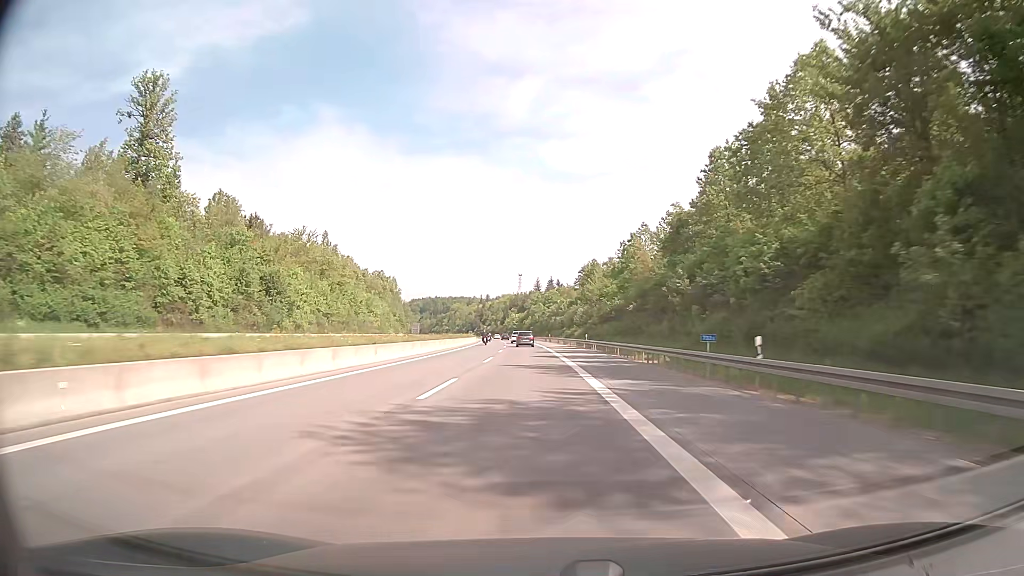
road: motorway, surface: concrete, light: Day
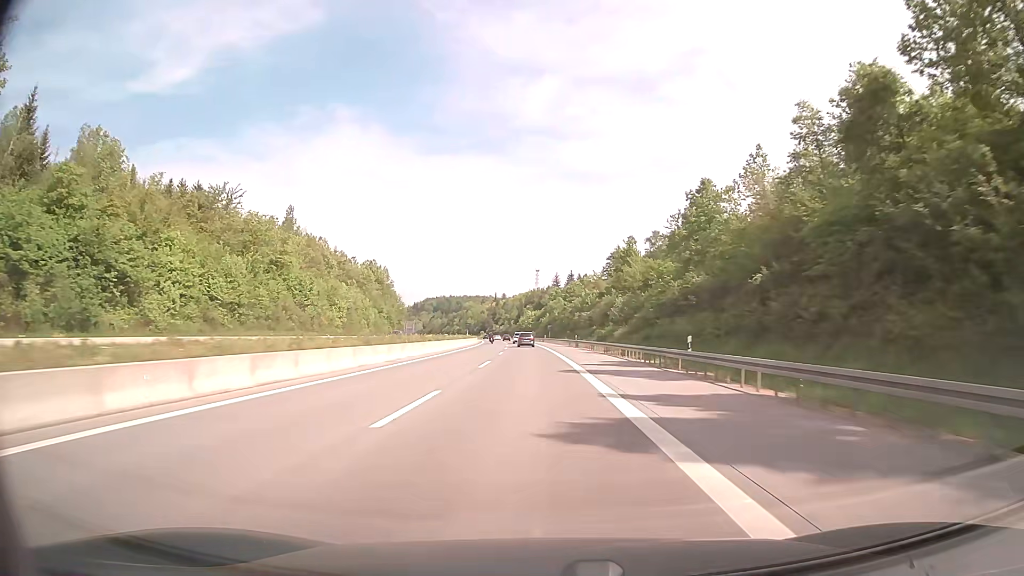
(-0.5, +39.6) m; -2°
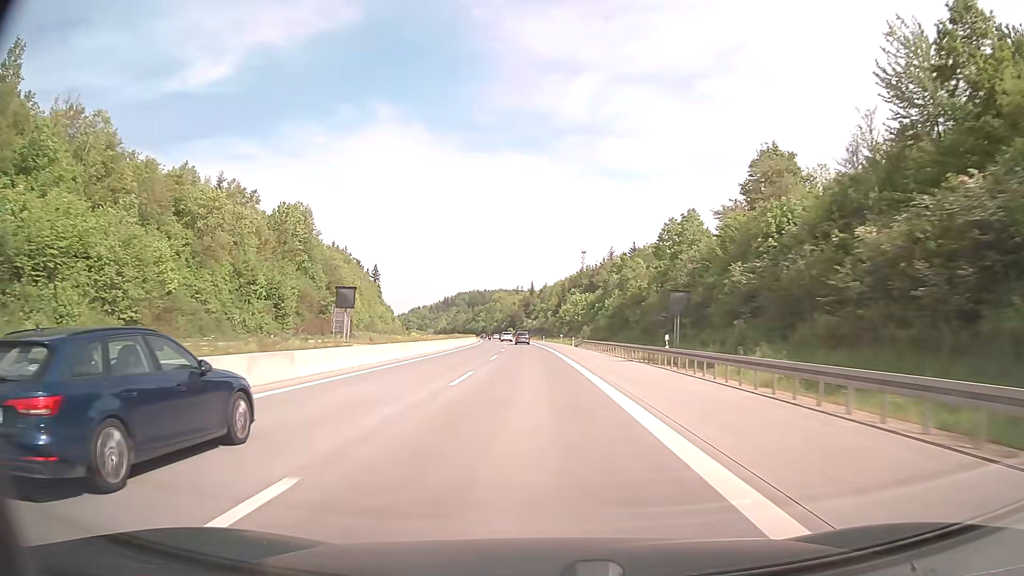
(-3.0, +99.2) m; -4°
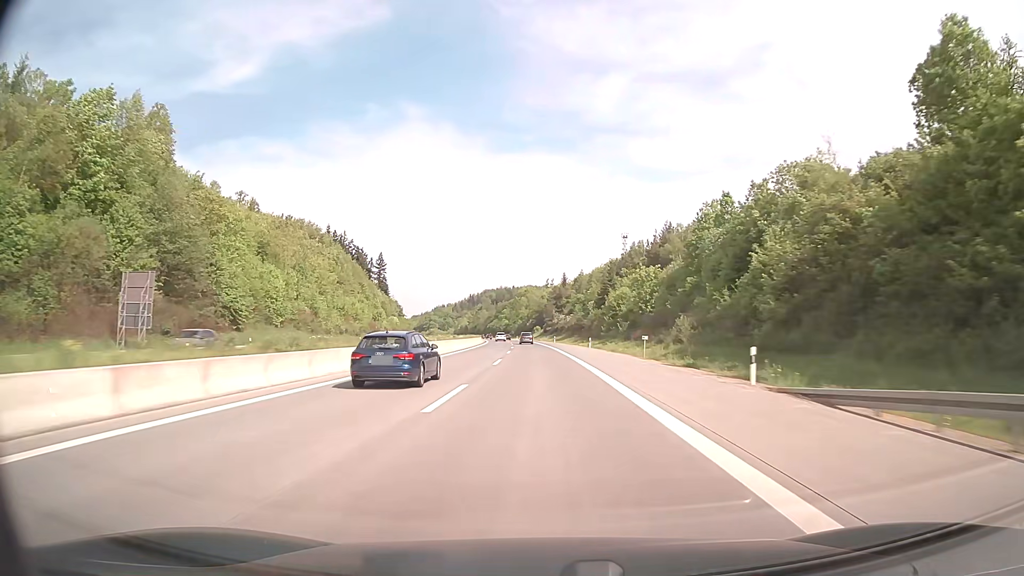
(-1.4, +59.6) m; -3°
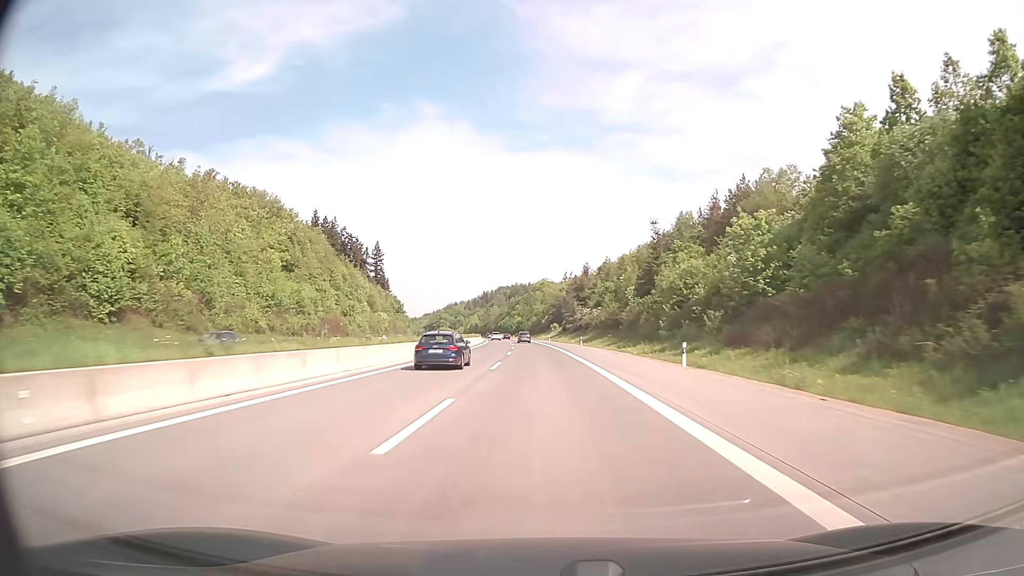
(-0.5, +39.8) m; -1°
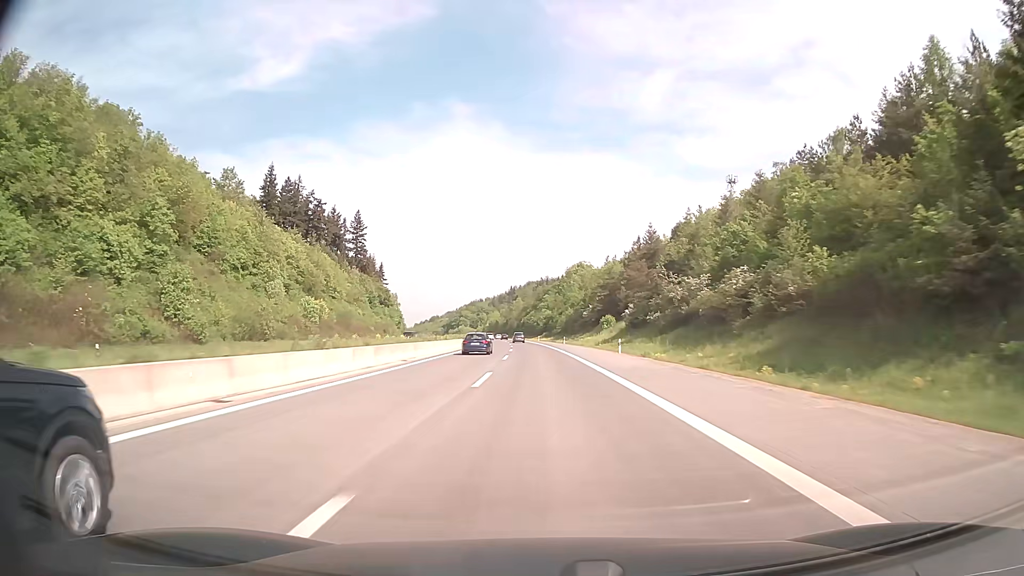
(-2.0, +79.5) m; -3°
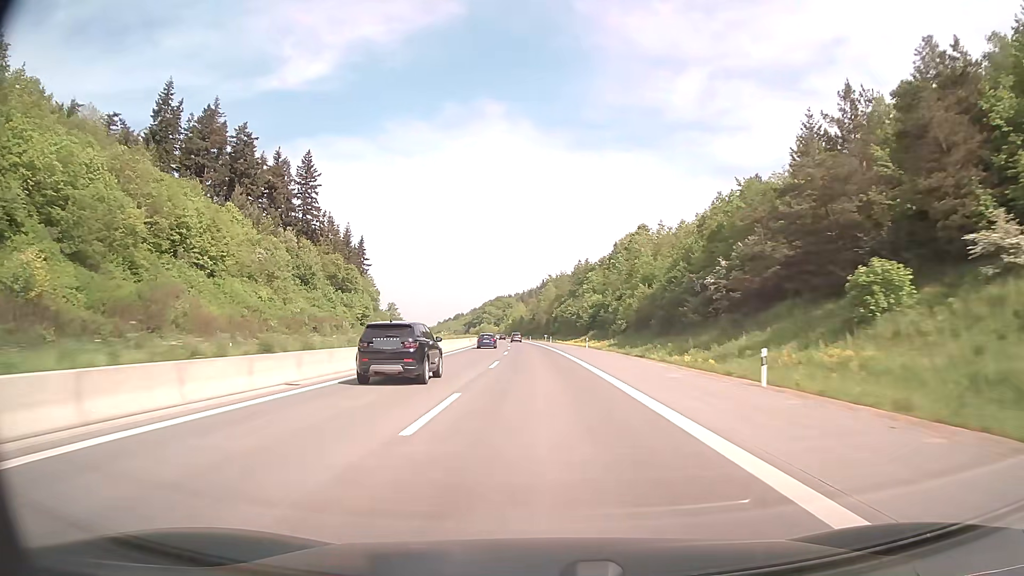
(-2.0, +79.5) m; -3°
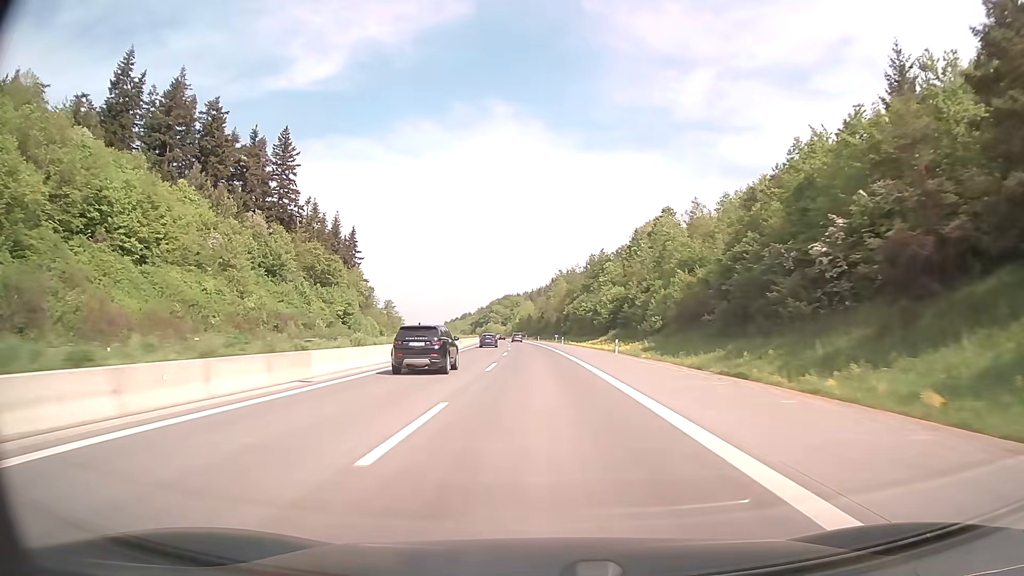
(-0.1, +19.9) m; -1°
(0, +10) (0, +20) (0, +30) (-1, +40) (-1, +50) (-1, +60) (-2, +70) (-2, +80) (-3, +90) (-3, +100) m
